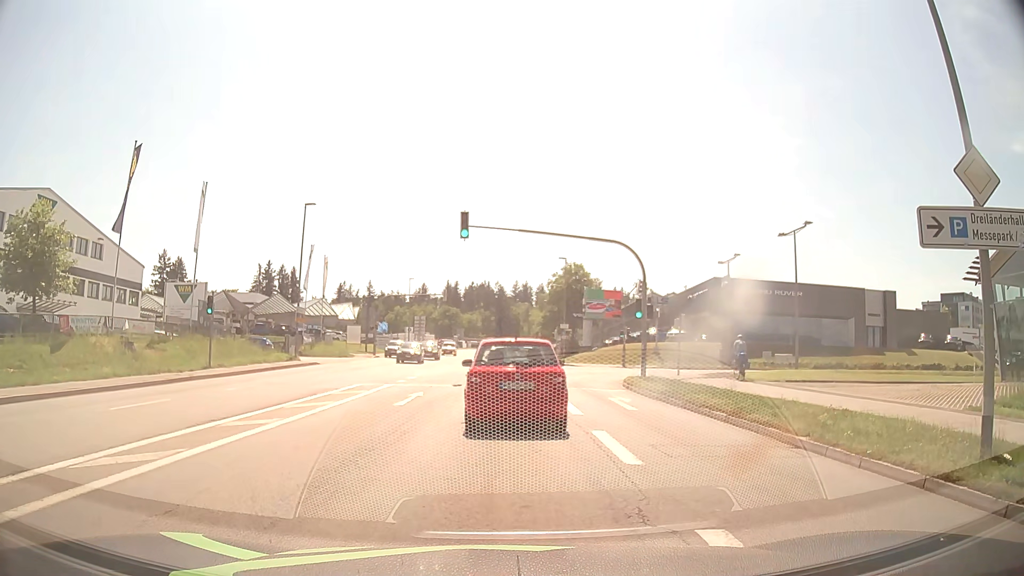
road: tertiary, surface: asphalt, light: Day
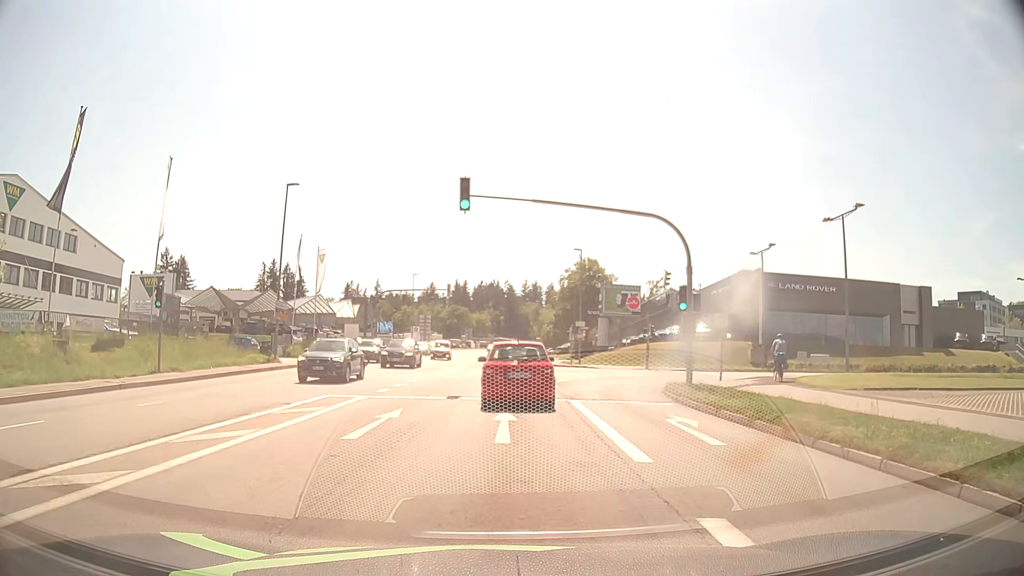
(0.0, +6.1) m; 0°
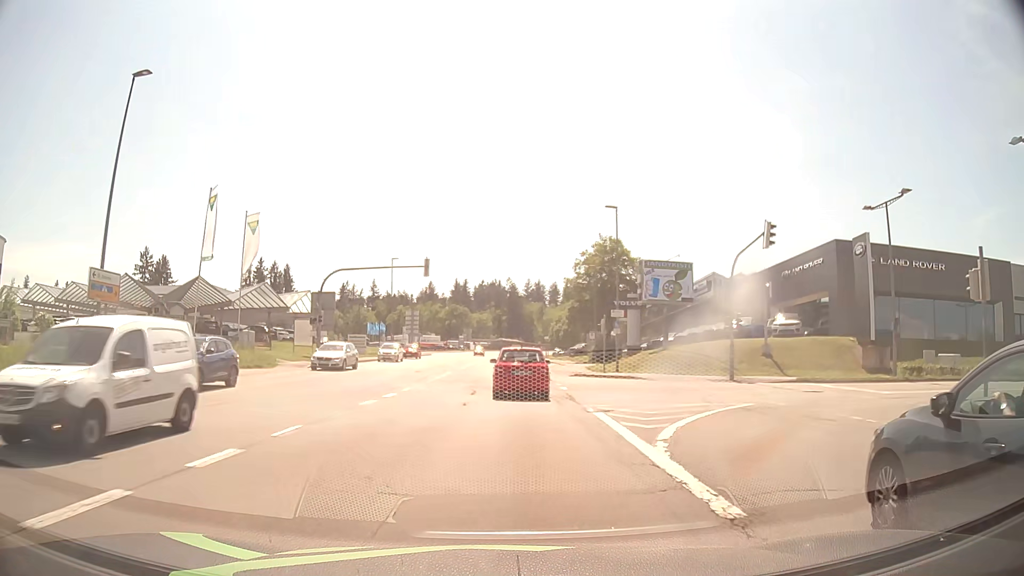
(-0.1, +19.1) m; 0°
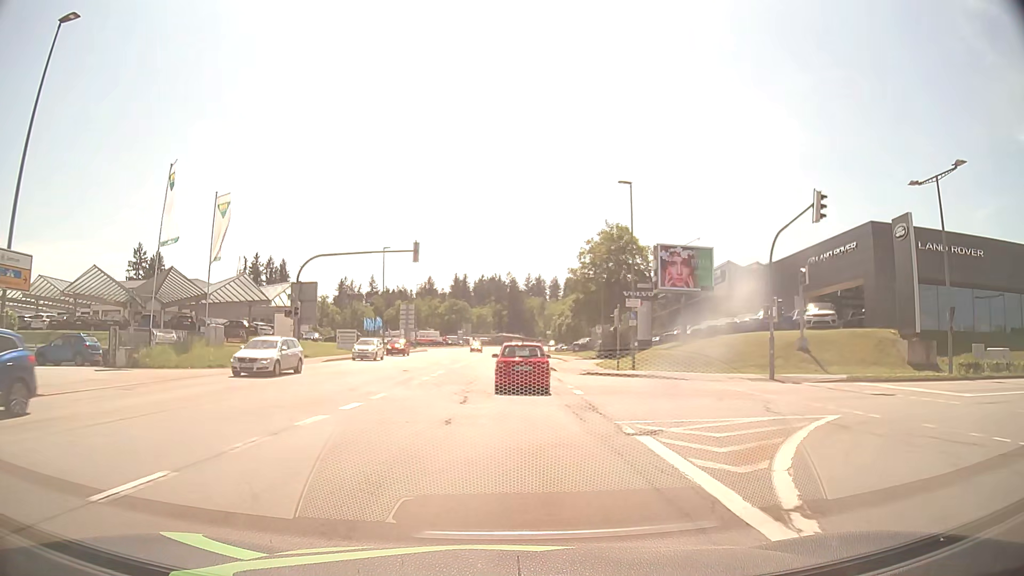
(0.0, +5.1) m; 0°
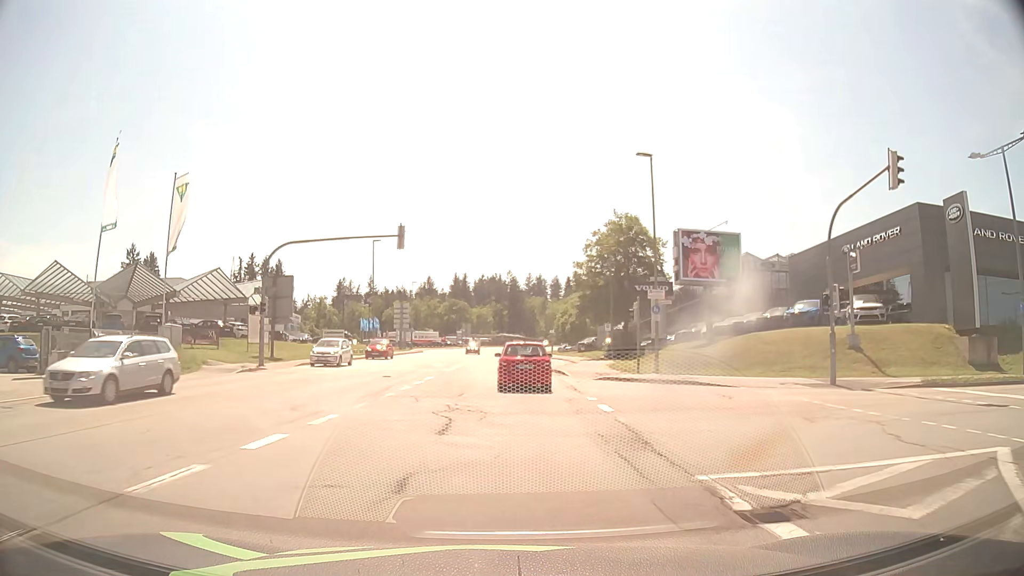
(0.0, +5.6) m; 0°
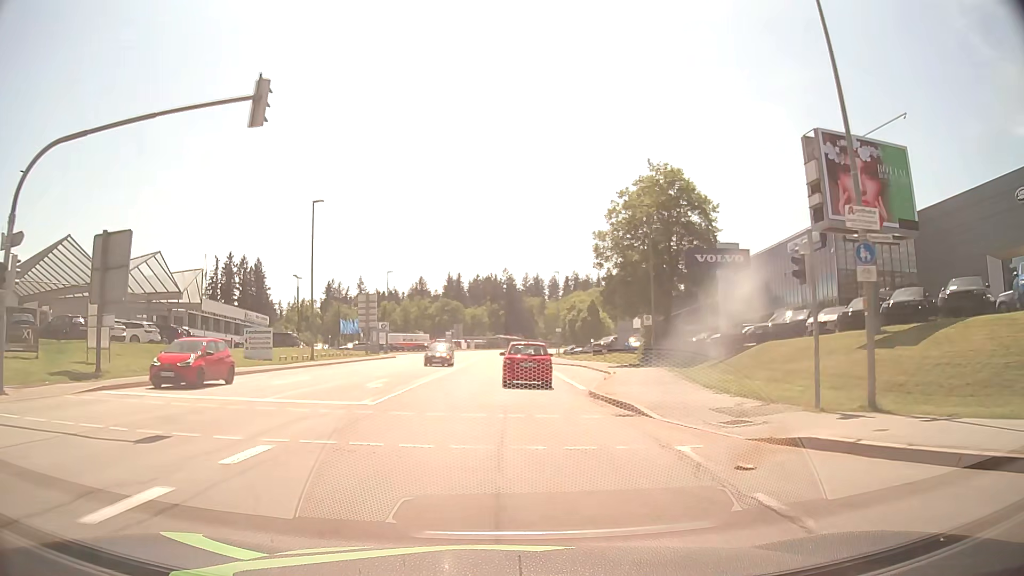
(0.0, +19.1) m; +1°
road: secondary
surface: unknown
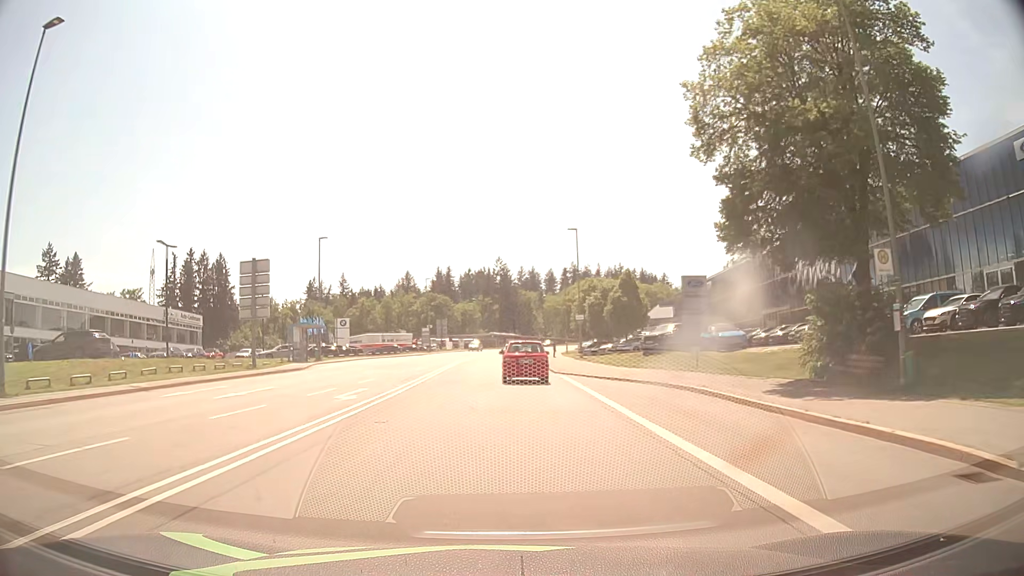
(0.0, +29.0) m; 0°
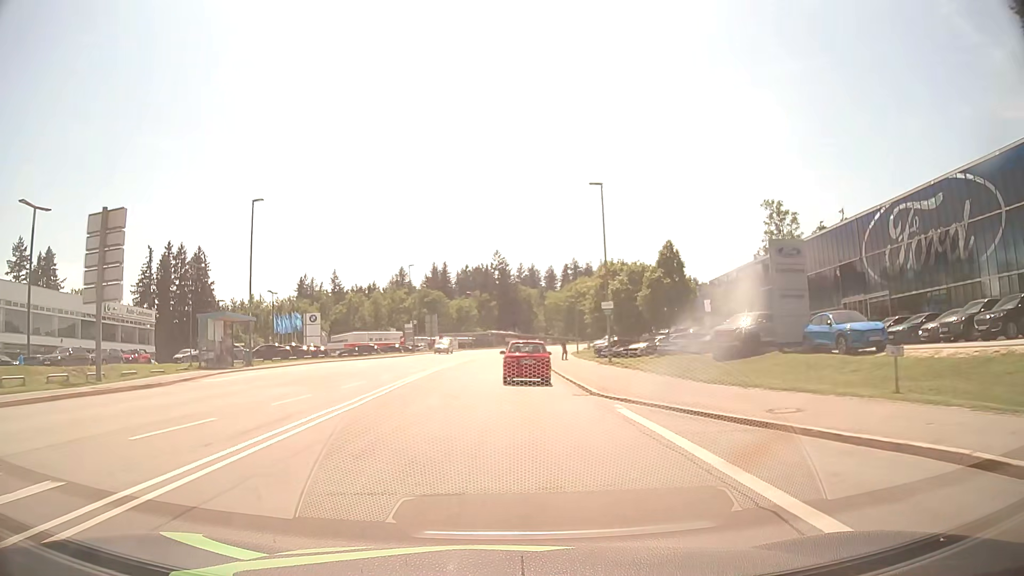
(0.0, +15.3) m; 0°
(0, +10) (0, +20) (0, +30) (0, +40) (0, +50) (+1, +60) (+2, +70) (+2, +80) (+4, +90) (+5, +100) m
